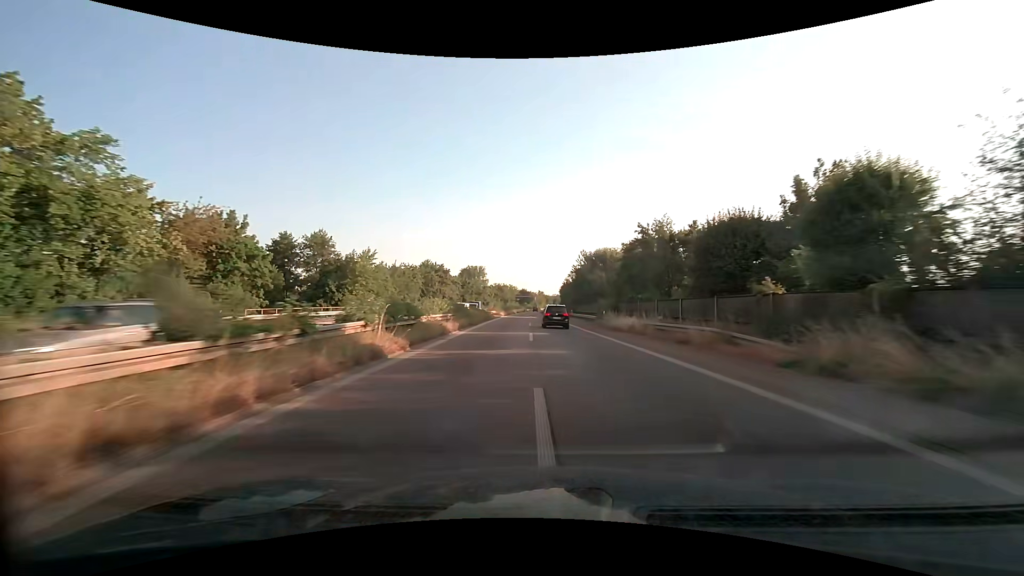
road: trunk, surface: asphalt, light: Day
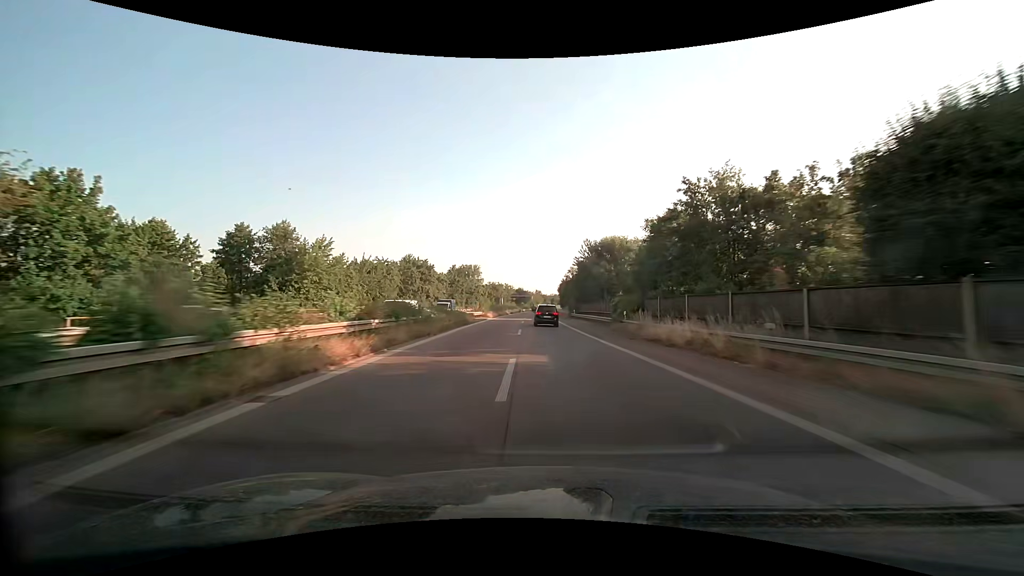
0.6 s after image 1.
(0.0, +13.2) m; 0°
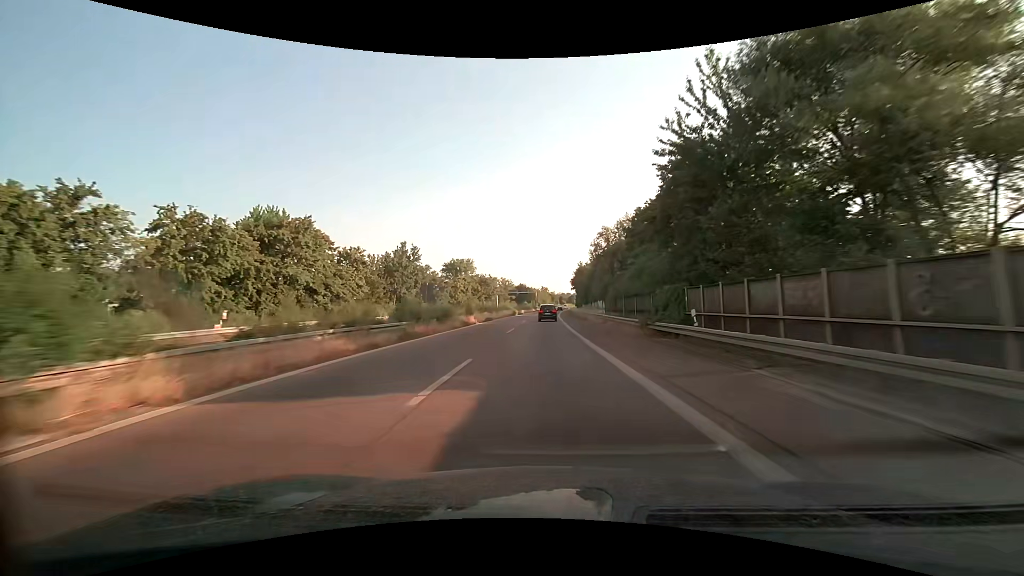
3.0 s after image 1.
(-0.5, +53.6) m; -1°
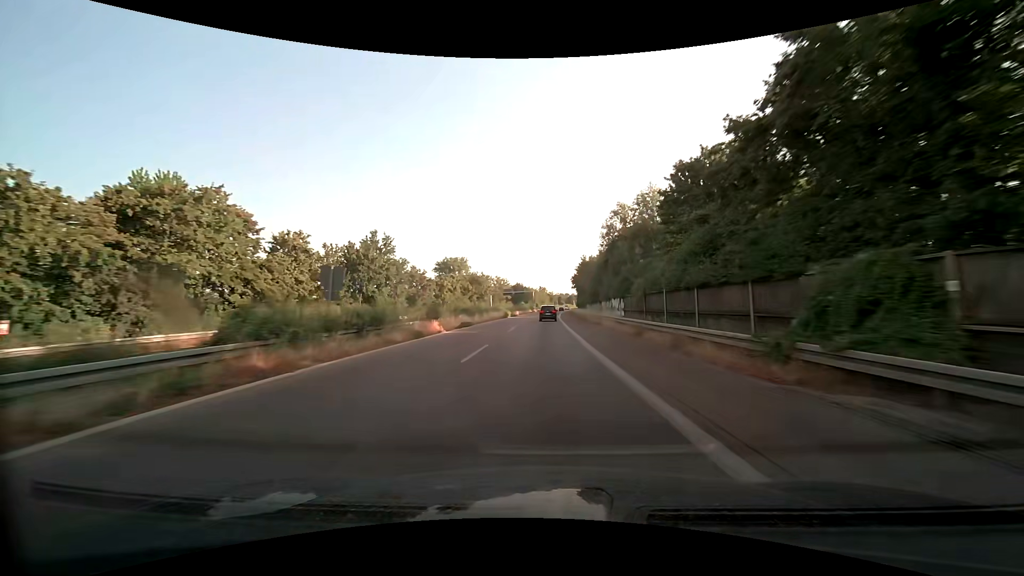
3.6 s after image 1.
(0.0, +13.6) m; +1°
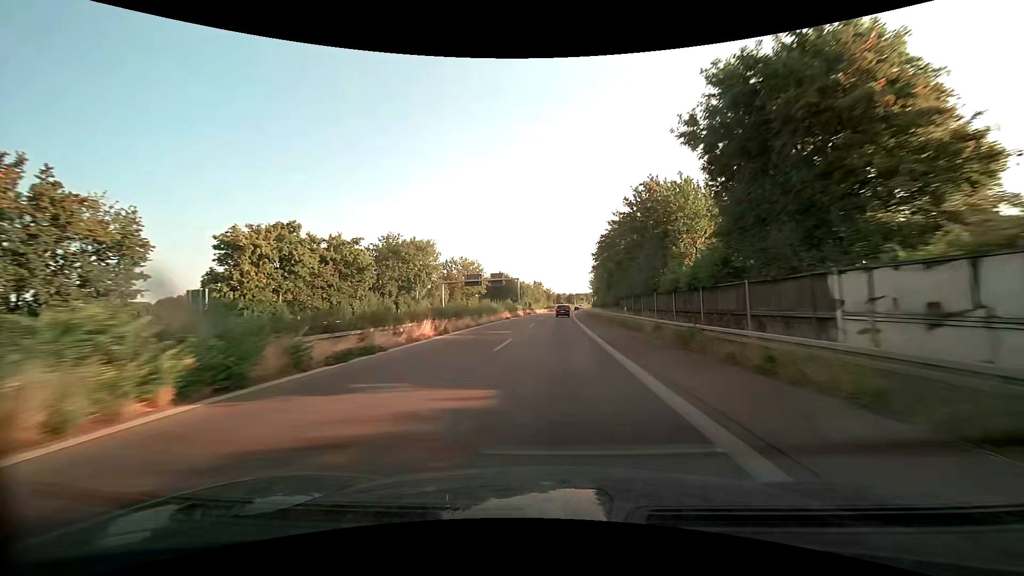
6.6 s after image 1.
(-0.1, +68.9) m; 0°
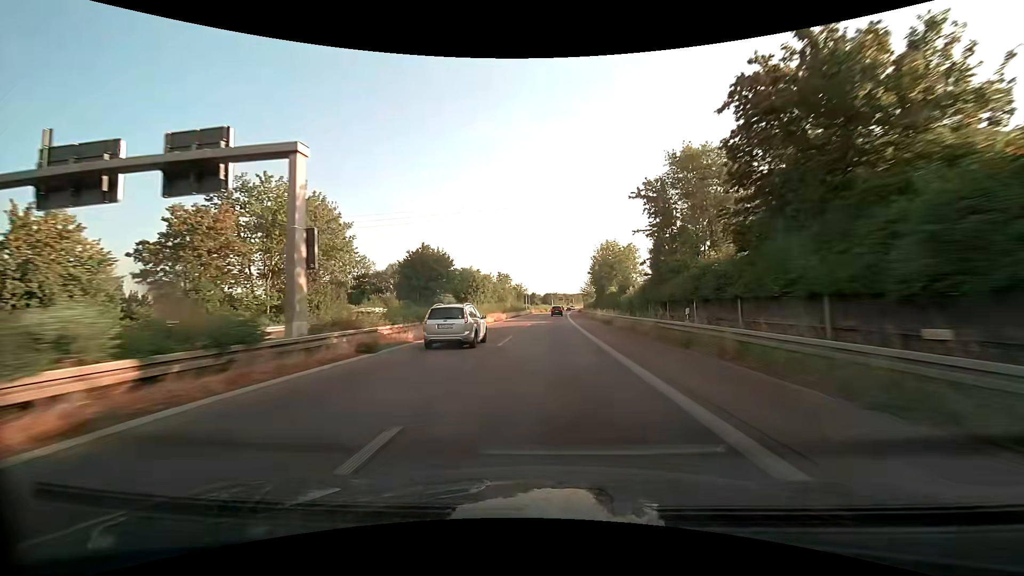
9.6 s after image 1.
(+2.1, +70.2) m; +3°
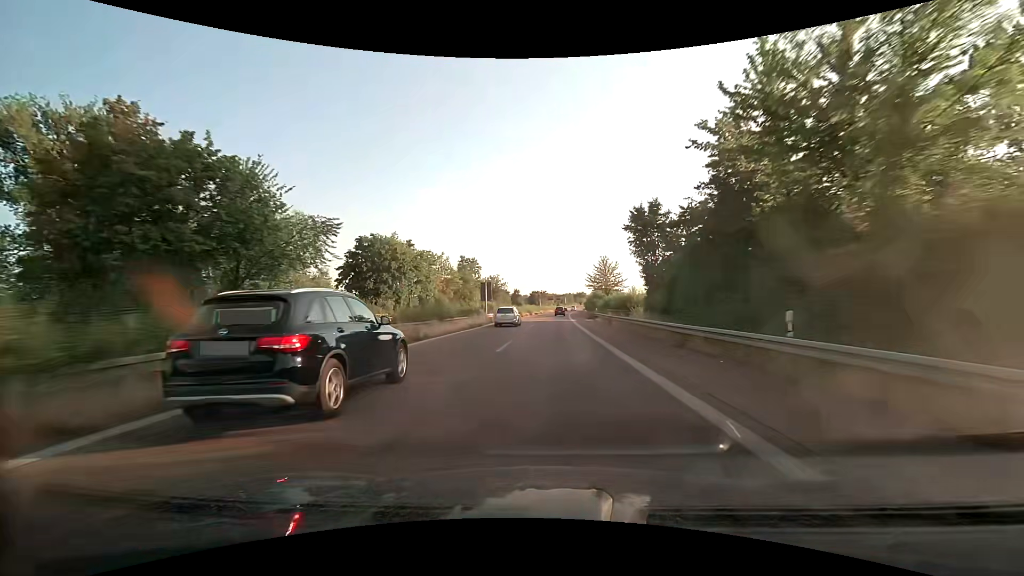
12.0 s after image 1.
(+0.9, +56.7) m; +2°
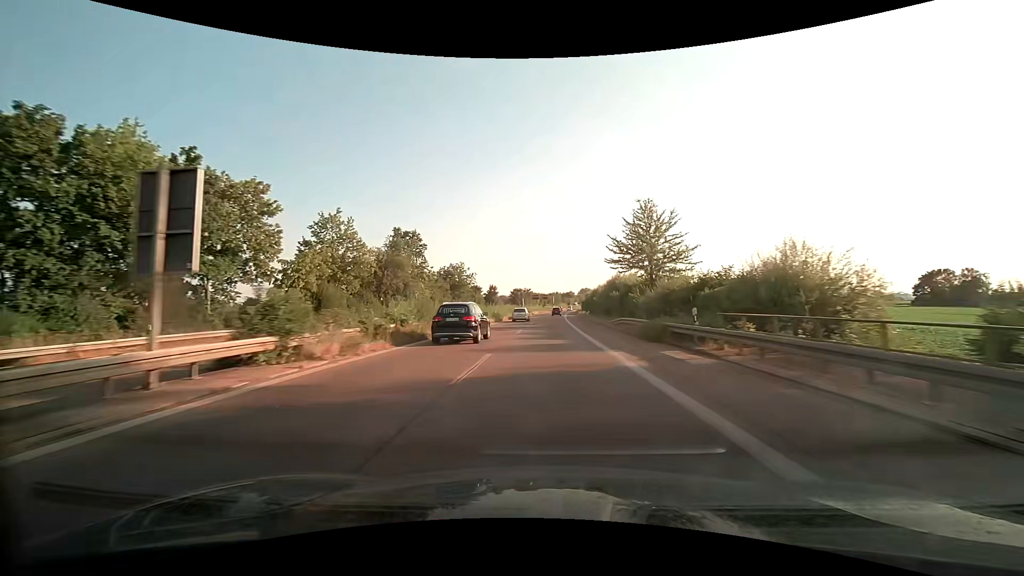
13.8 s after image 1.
(+0.6, +42.9) m; +2°
(0, +10) (0, +20) (0, +30) (0, +40) (+1, +50) (+1, +60) (+1, +70) (+1, +80) (+2, +90) (+2, +100) m
